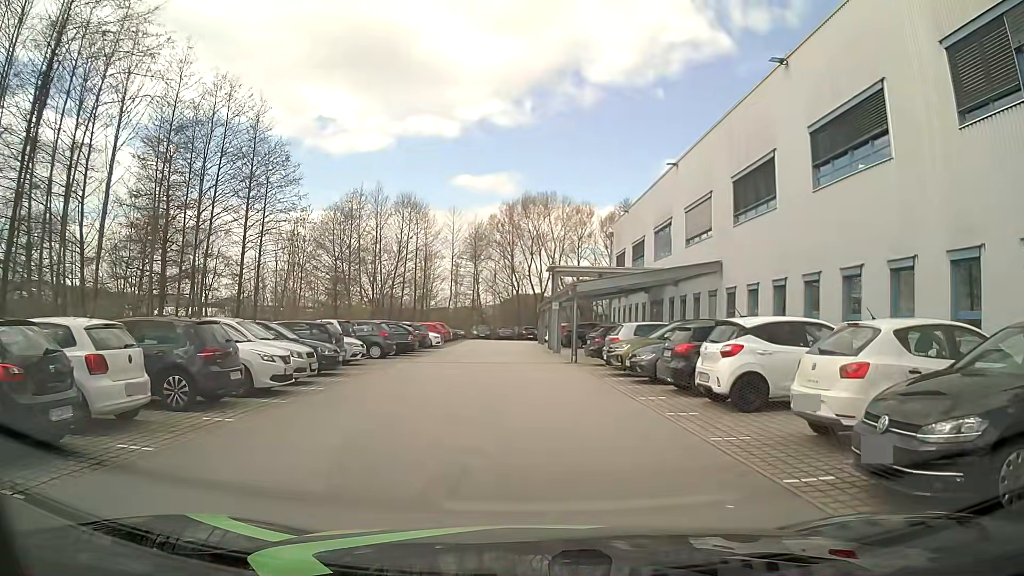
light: Day
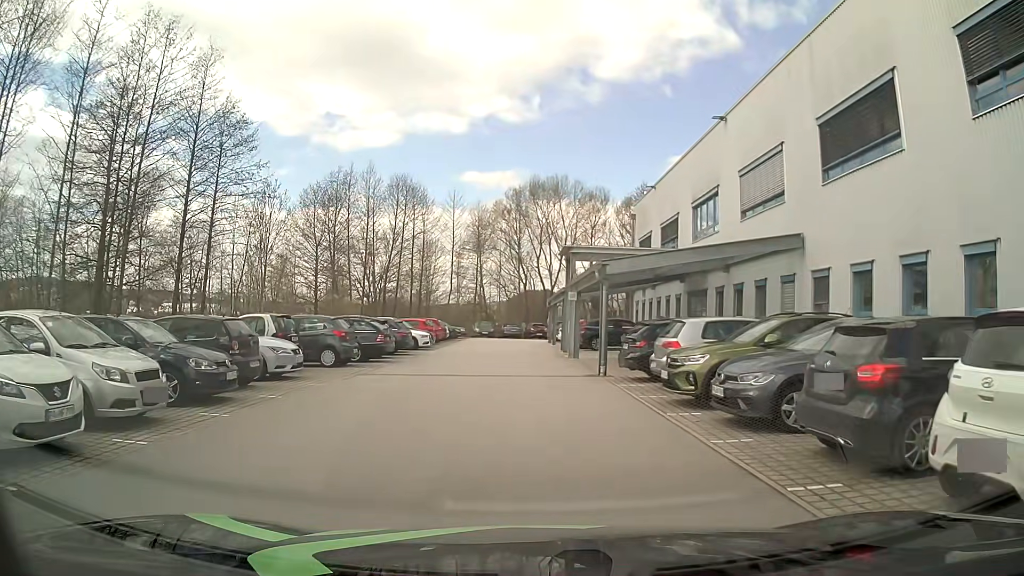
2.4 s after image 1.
(+0.1, +7.3) m; -1°
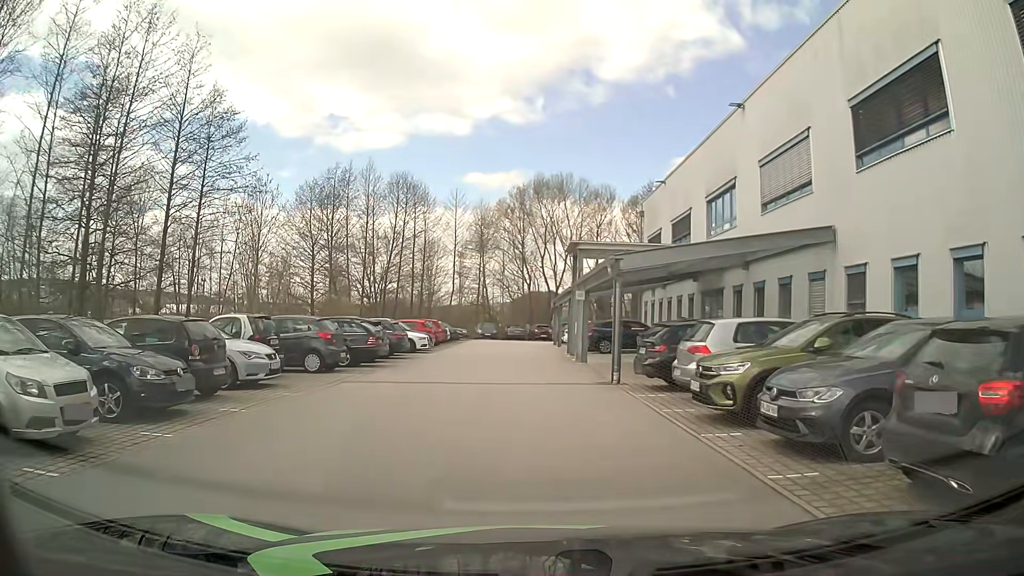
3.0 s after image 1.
(0.0, +1.8) m; +1°
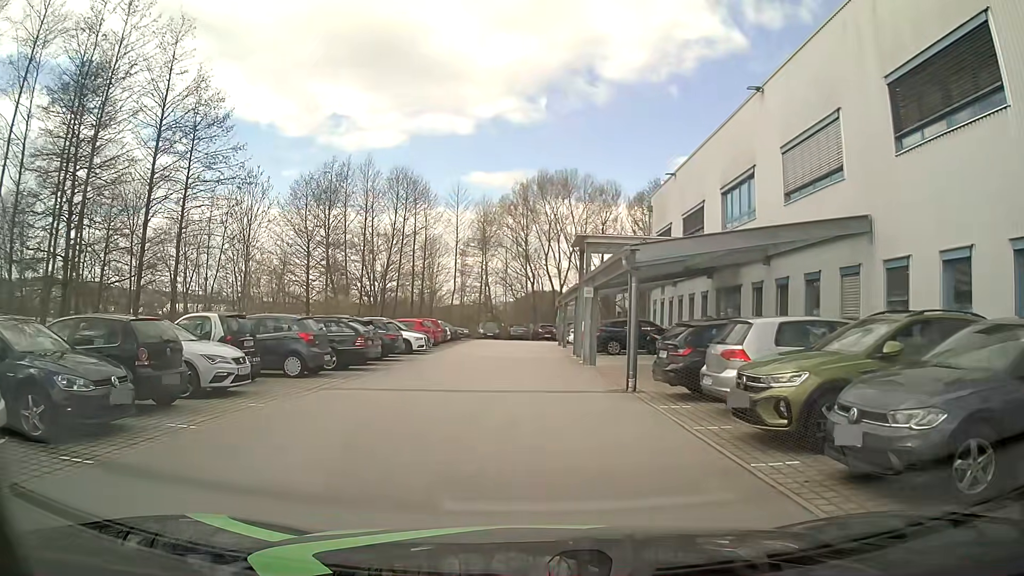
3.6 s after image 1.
(0.0, +1.8) m; 0°
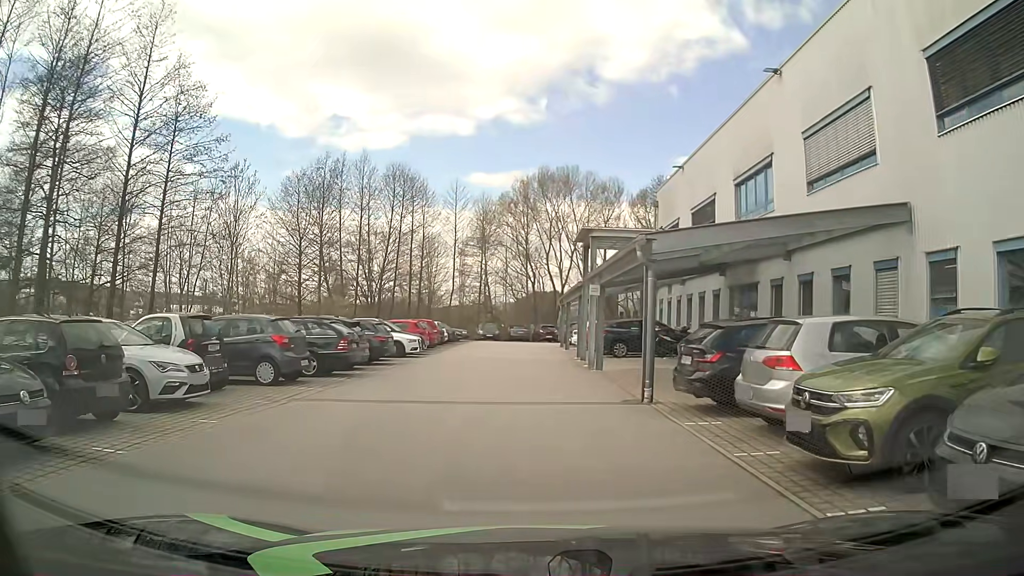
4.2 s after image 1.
(0.0, +1.8) m; -2°
